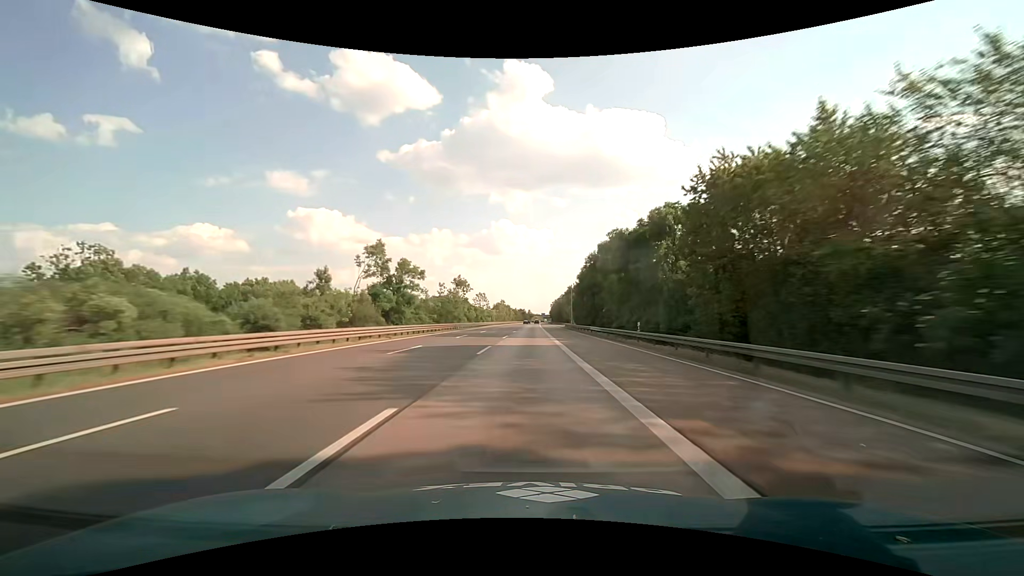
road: motorway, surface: asphalt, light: Day
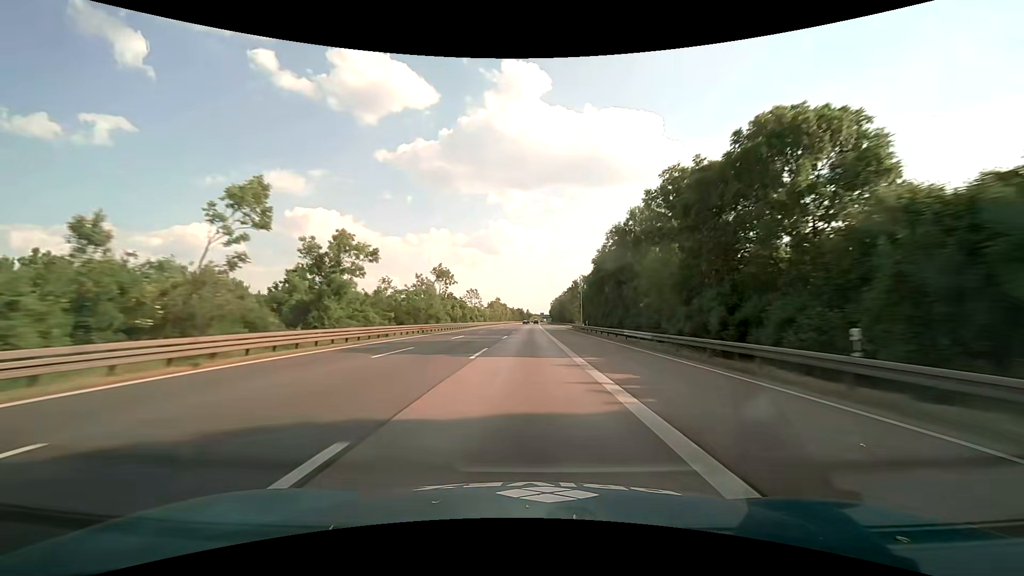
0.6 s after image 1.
(0.0, +20.1) m; 0°
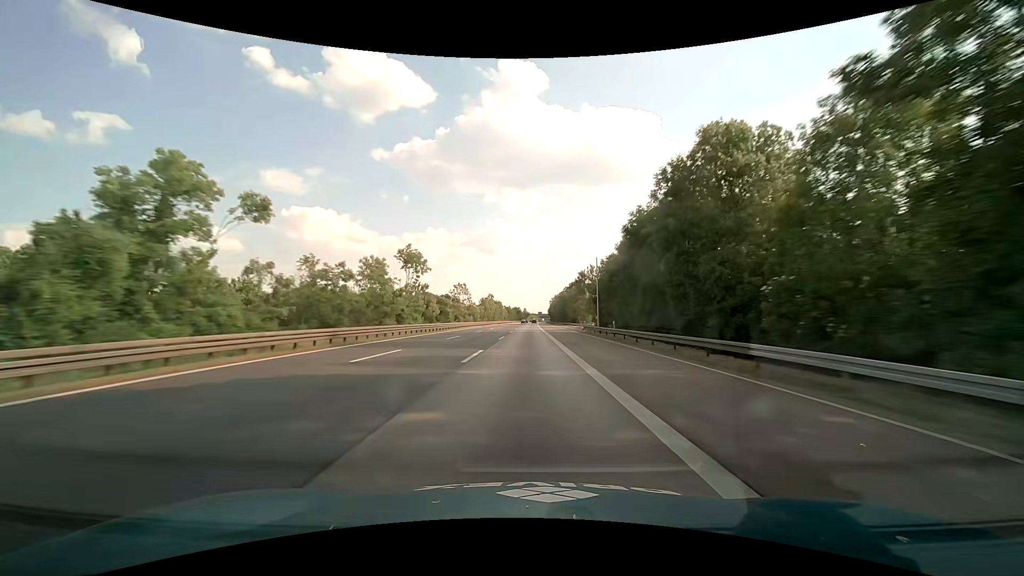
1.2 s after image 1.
(0.0, +19.9) m; 0°
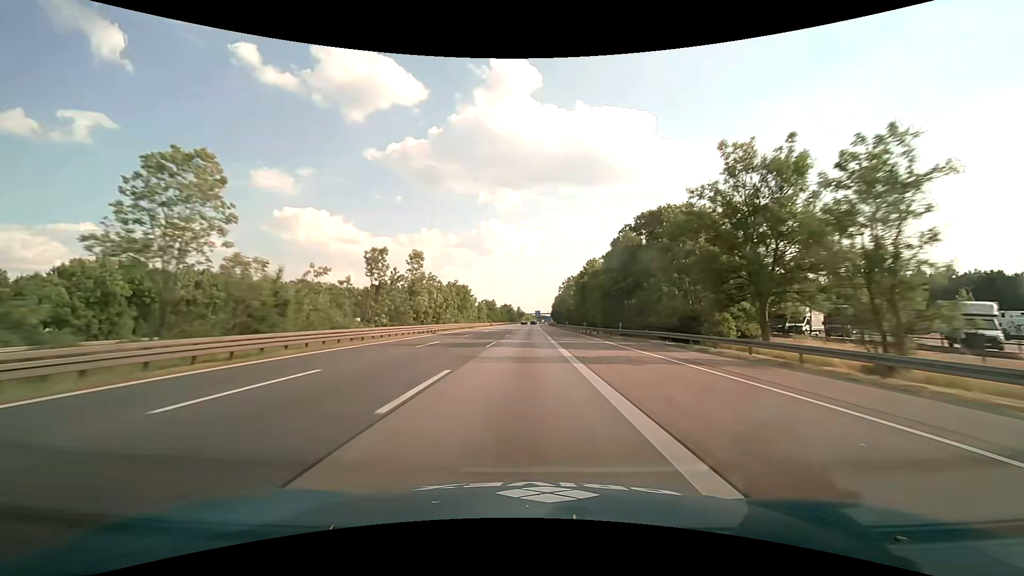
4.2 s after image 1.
(+0.7, +98.5) m; +1°
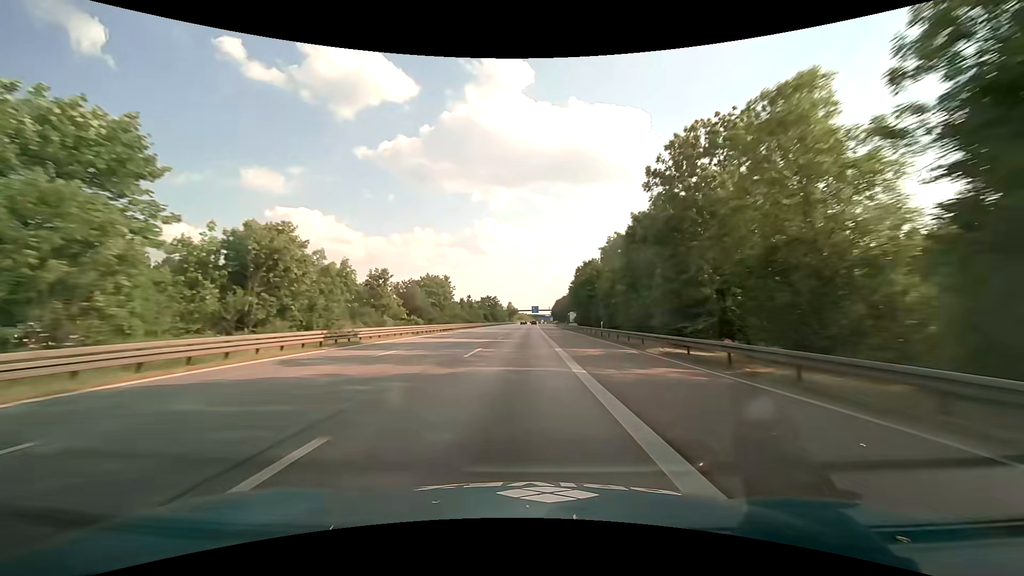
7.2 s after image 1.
(+0.5, +97.9) m; 0°
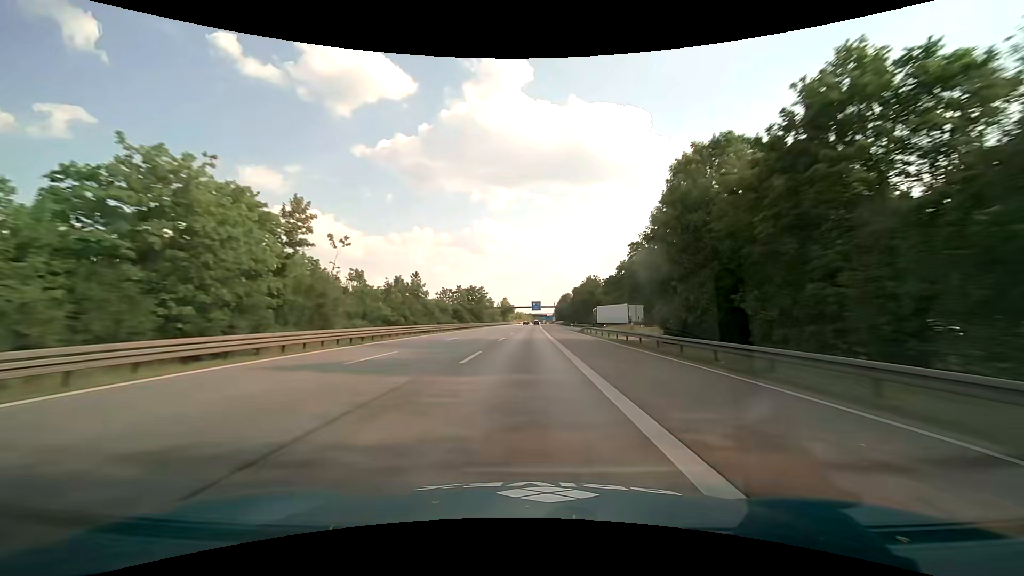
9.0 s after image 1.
(+0.2, +58.4) m; 0°
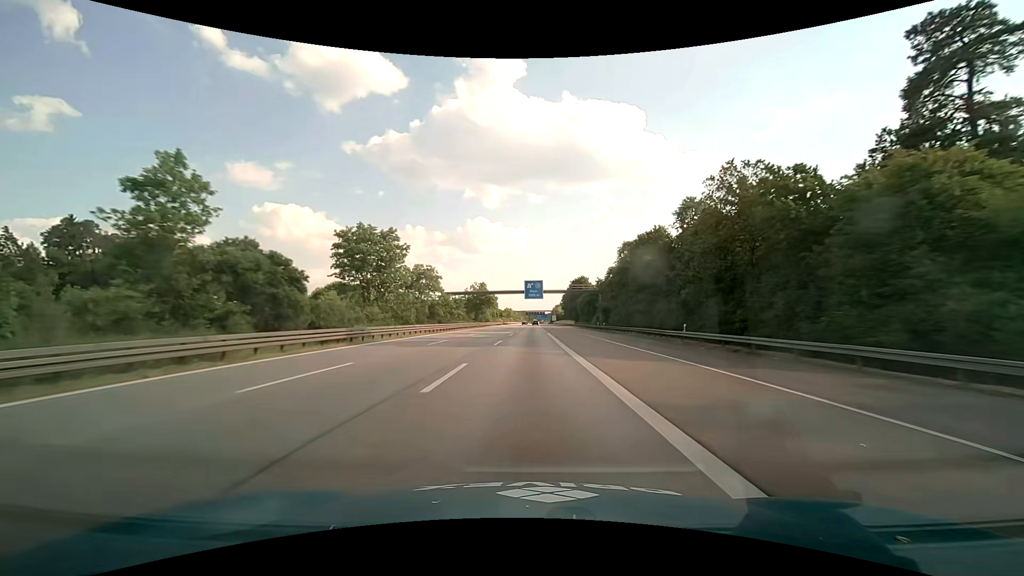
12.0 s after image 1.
(+0.7, +96.4) m; +1°
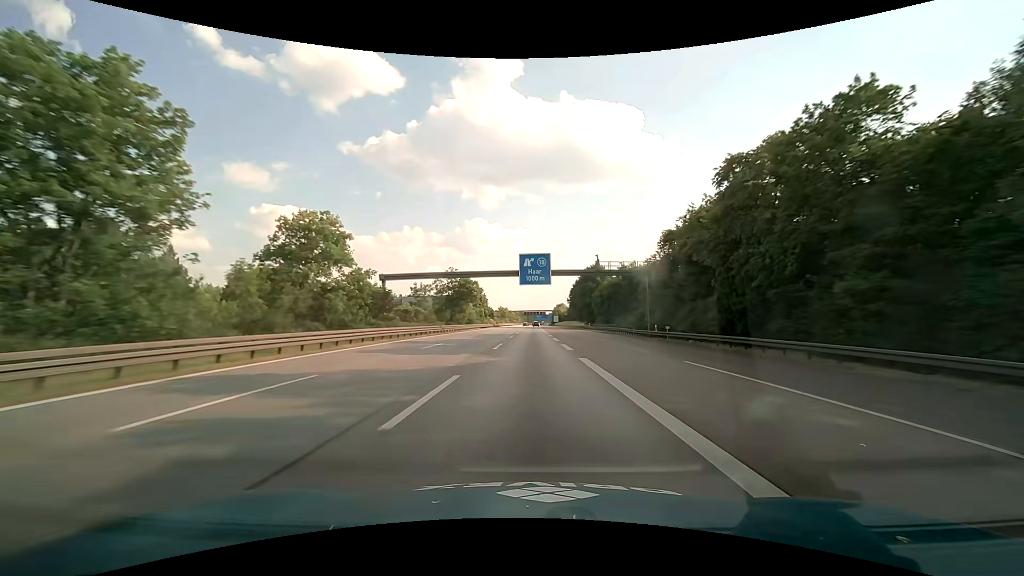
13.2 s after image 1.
(0.0, +38.5) m; 0°
(0, +10) (0, +20) (0, +30) (0, +40) (0, +50) (0, +60) (+1, +70) (+1, +80) (+1, +90) (+1, +100) m
